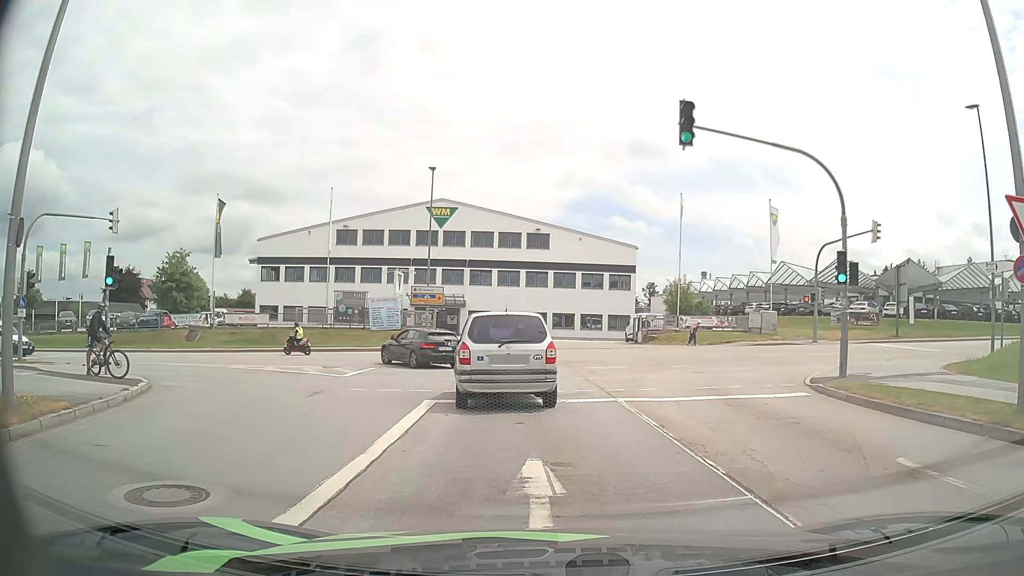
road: secondary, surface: asphalt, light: Day
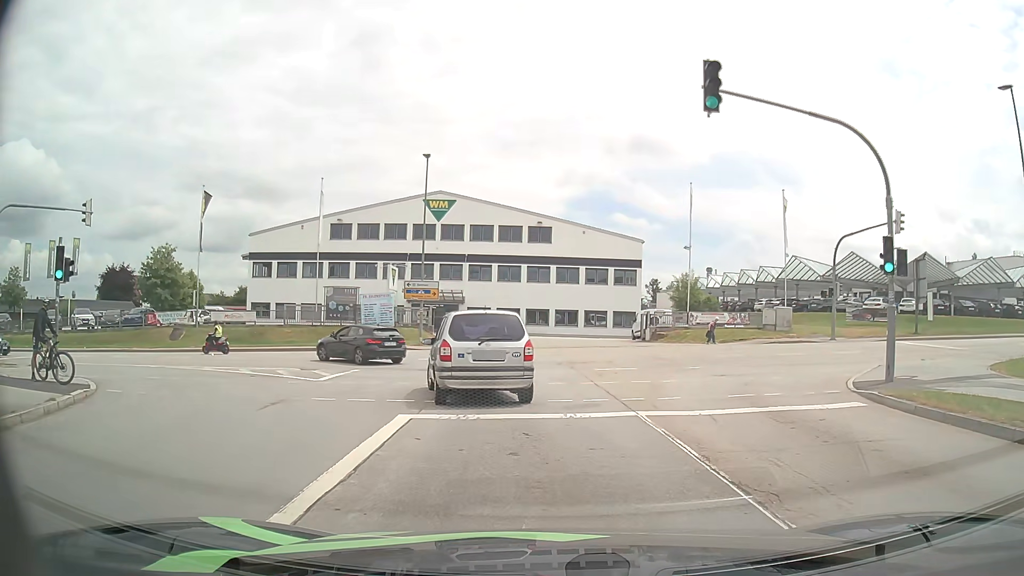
(0.0, +2.5) m; 0°
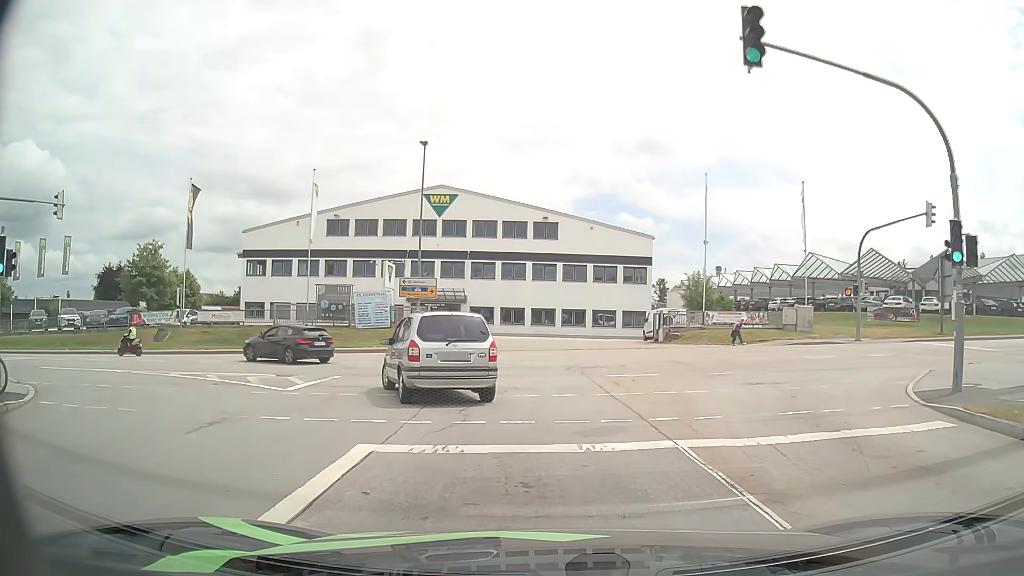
(0.0, +2.7) m; 0°
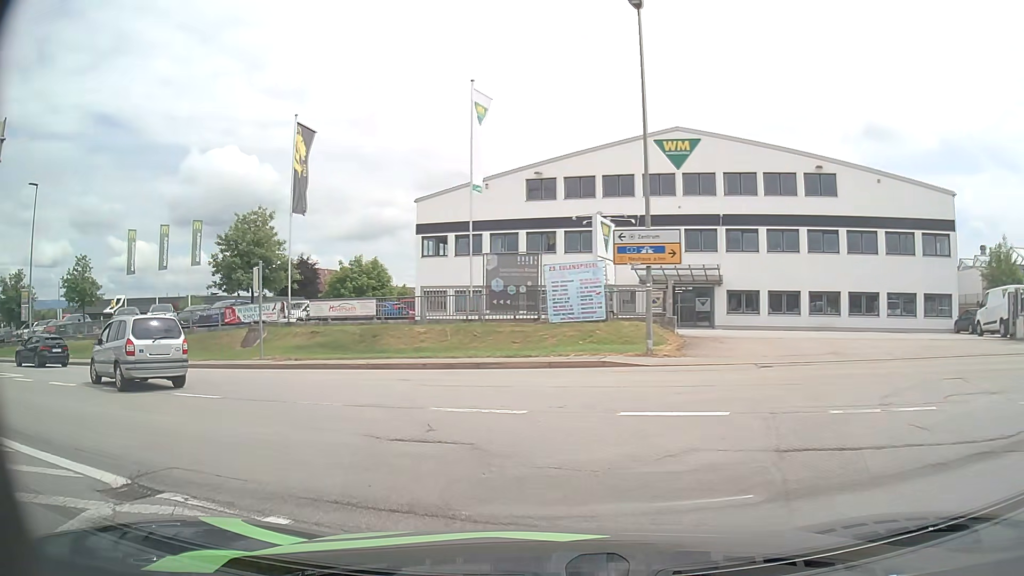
(-1.8, +15.2) m; -20°
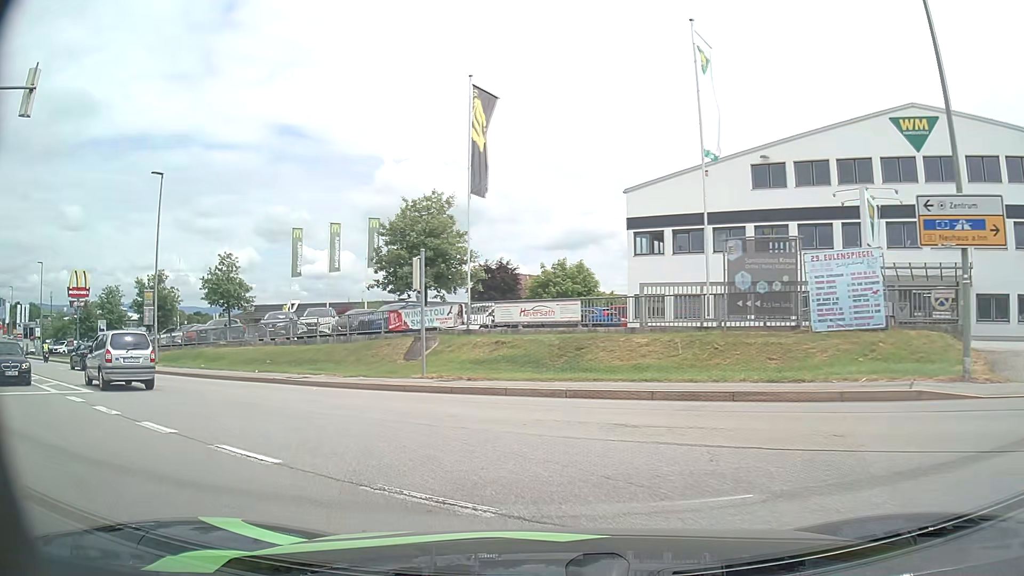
(-1.0, +6.1) m; -17°
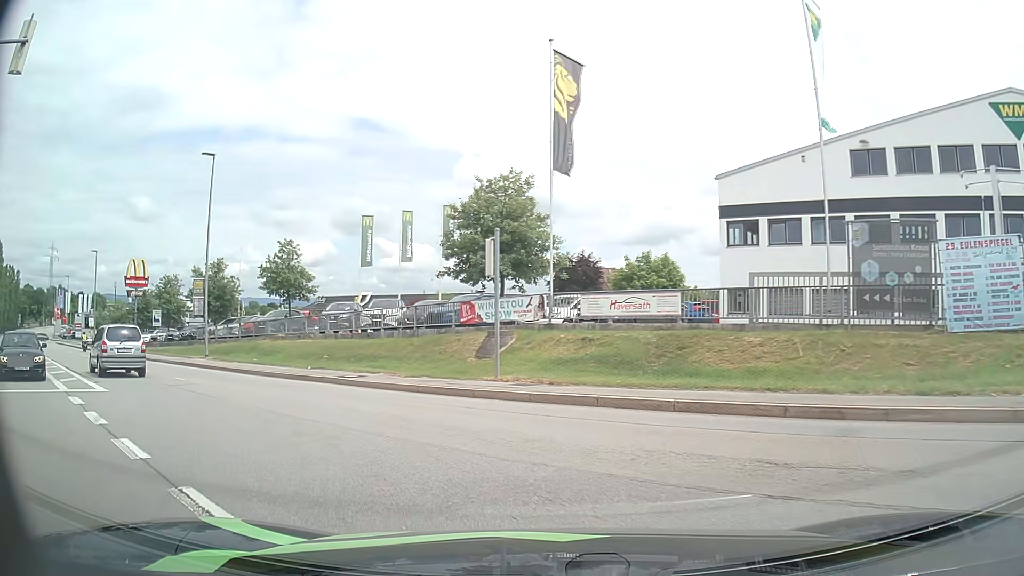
(-0.2, +2.8) m; -7°
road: tertiary
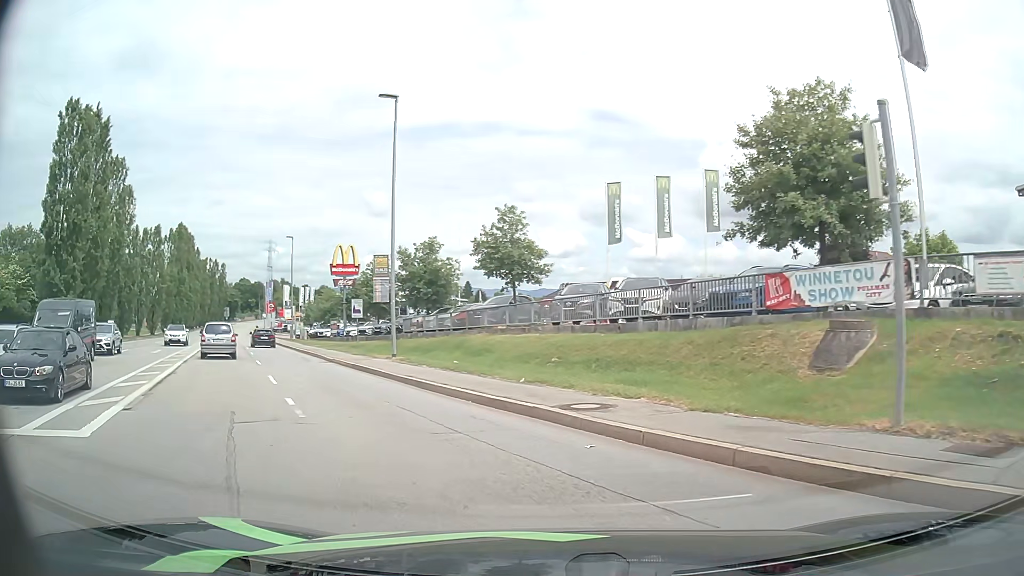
(-1.8, +8.8) m; -21°
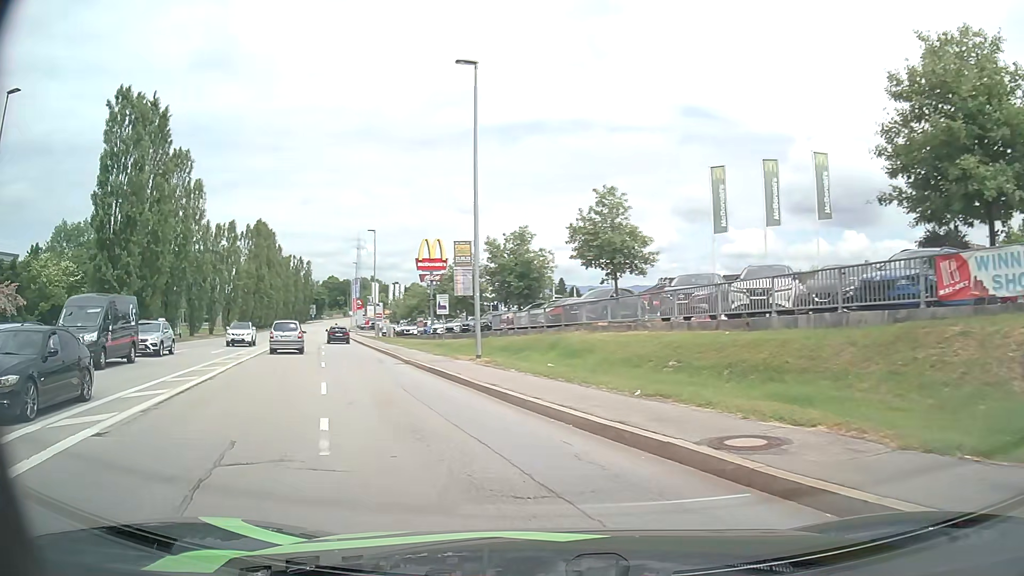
(-0.2, +3.5) m; -8°
(-2, +10) (-5, +19) (-8, +29) (-12, +38) (-15, +48) (-18, +57) (-22, +66) (-25, +76) (-29, +85) (-32, +95) m
